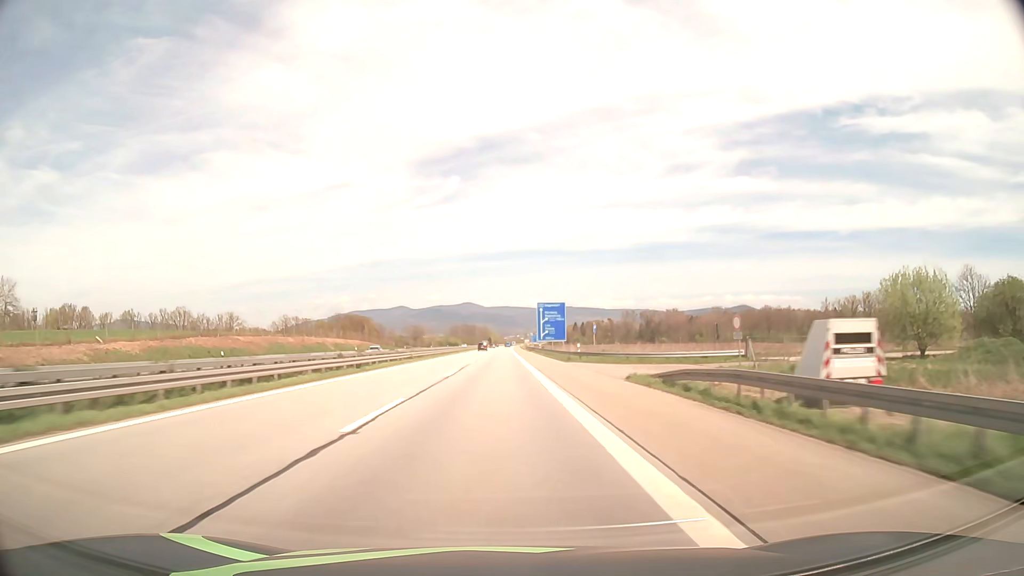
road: motorway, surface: asphalt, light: Day
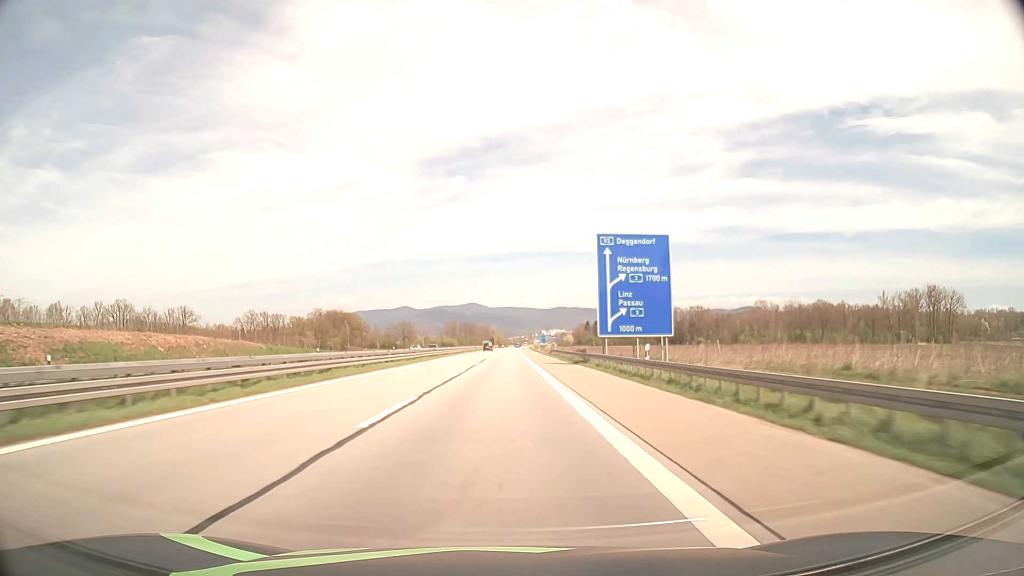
(-0.3, +74.0) m; 0°
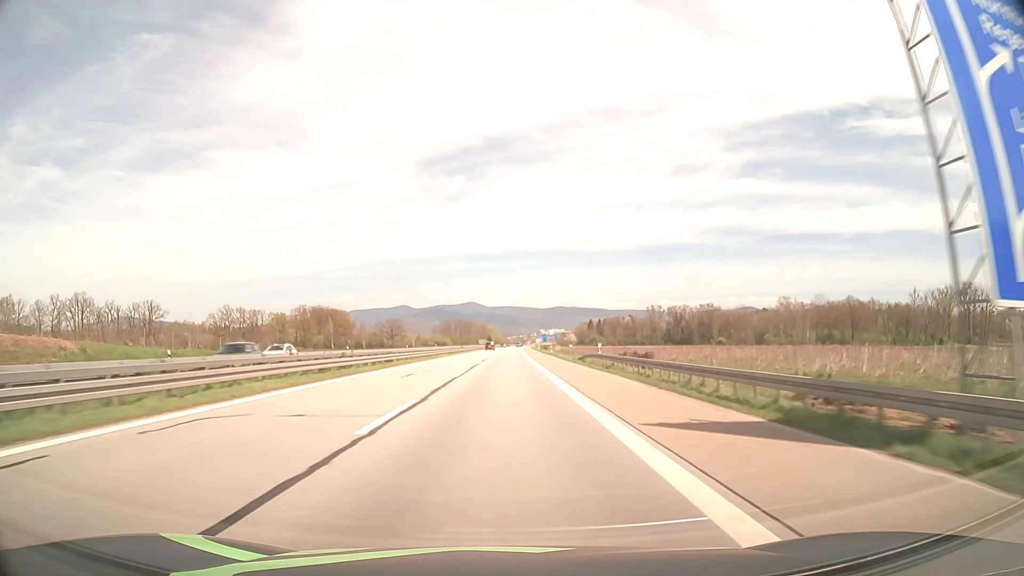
(0.0, +36.8) m; 0°
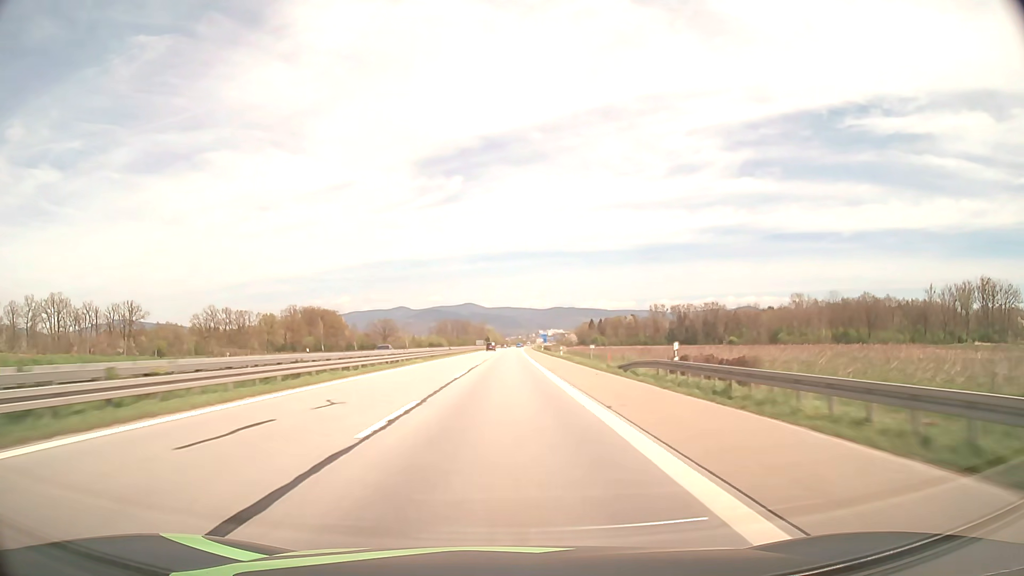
(+0.1, +18.4) m; 0°
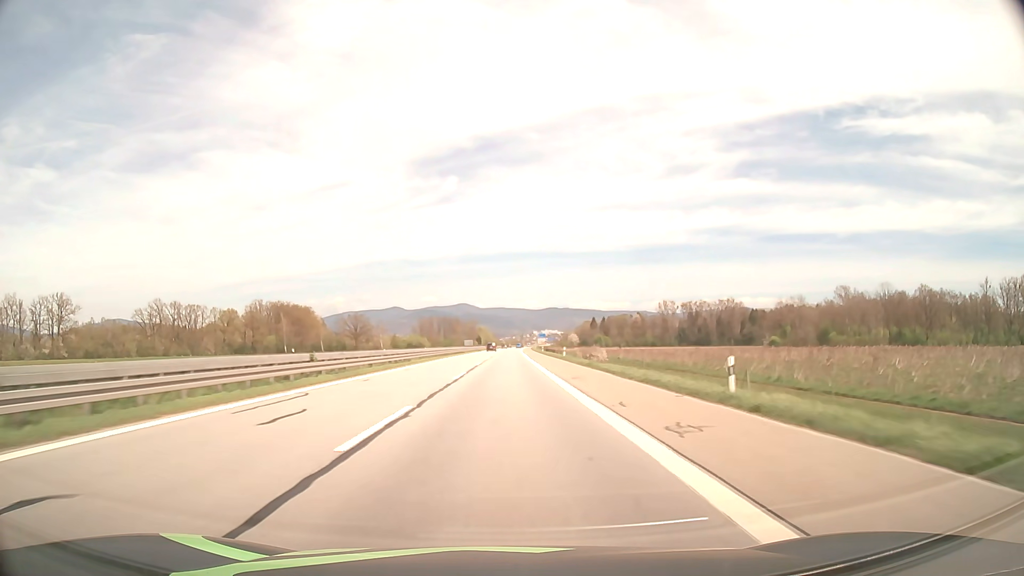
(+0.2, +55.0) m; 0°
